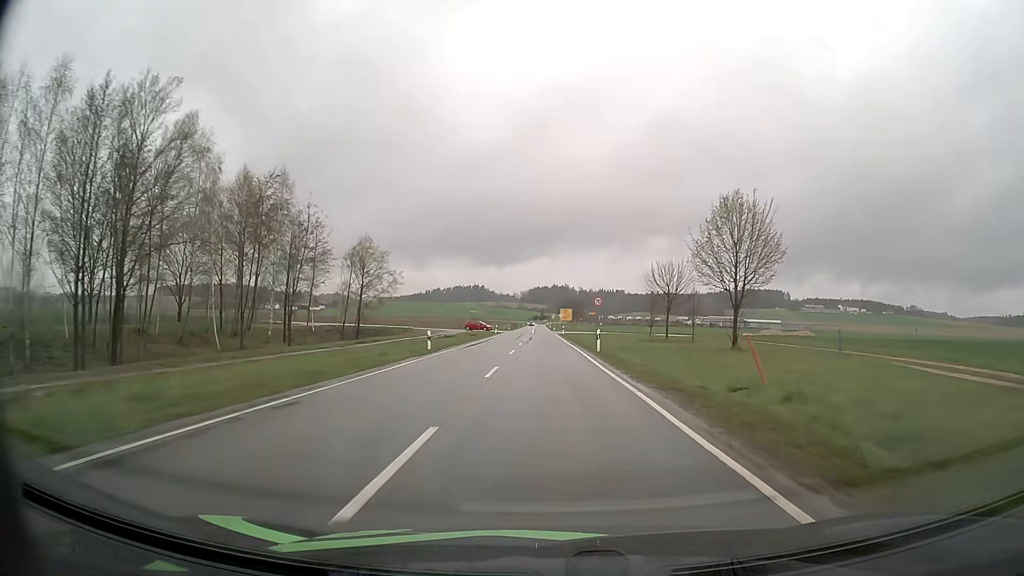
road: tertiary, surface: asphalt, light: Day
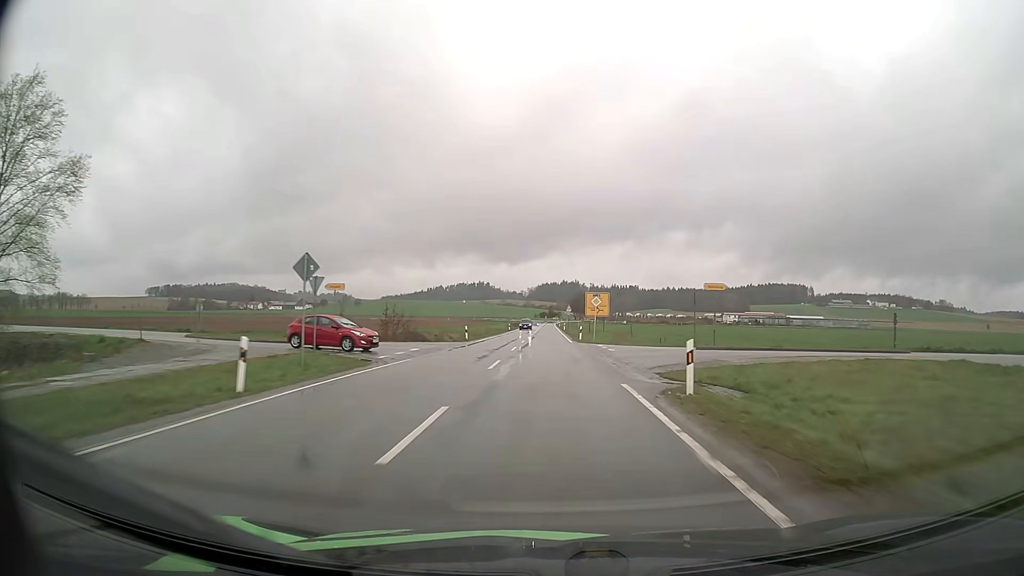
(-0.5, +71.0) m; -1°
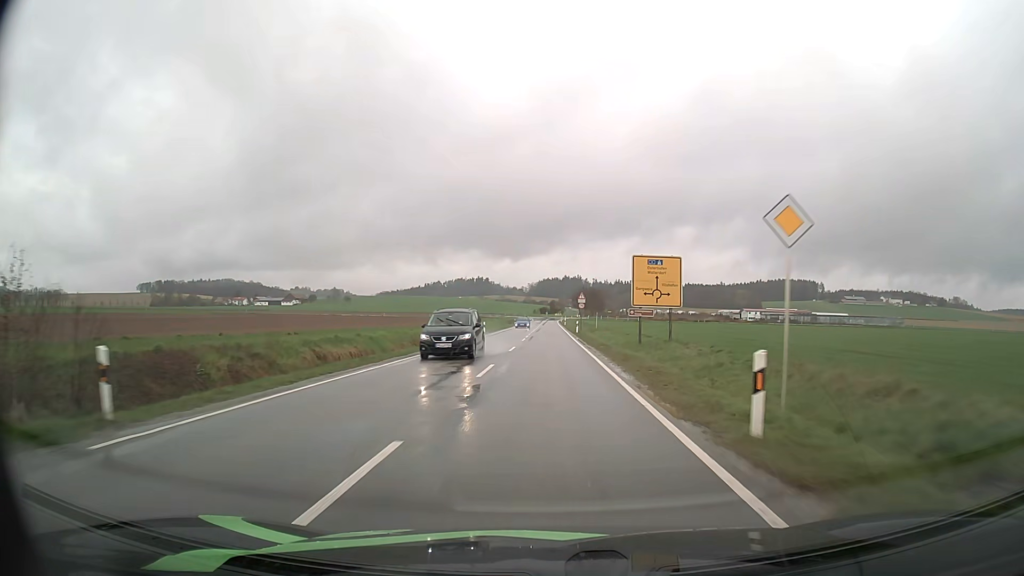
(0.0, +39.3) m; 0°
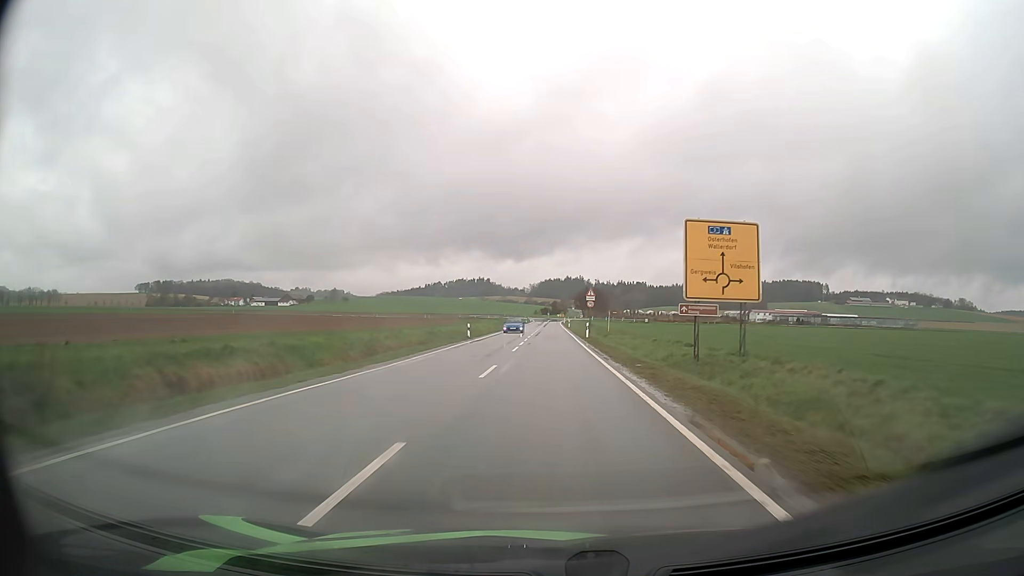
(0.0, +12.4) m; 0°
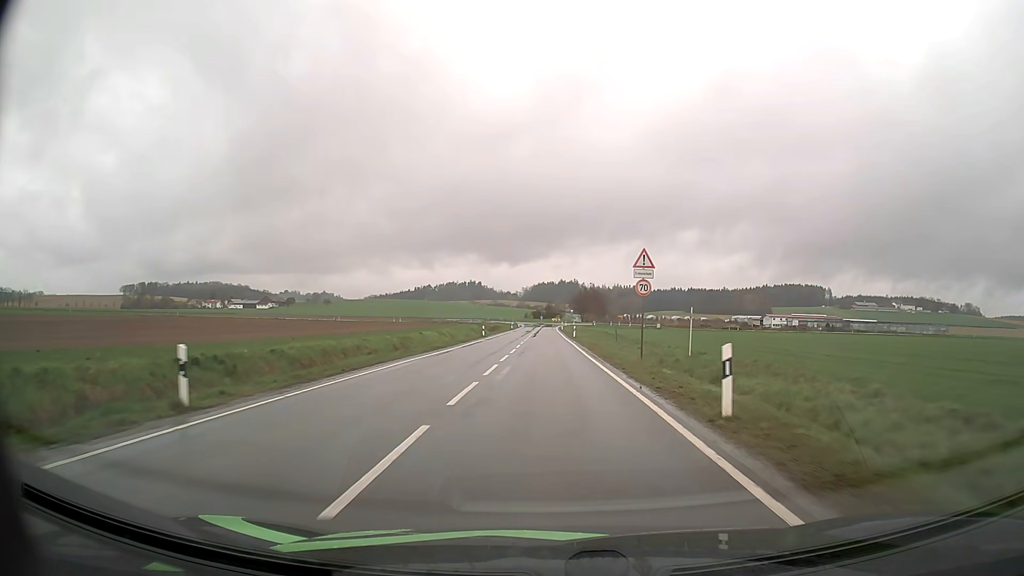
(0.0, +35.6) m; +1°
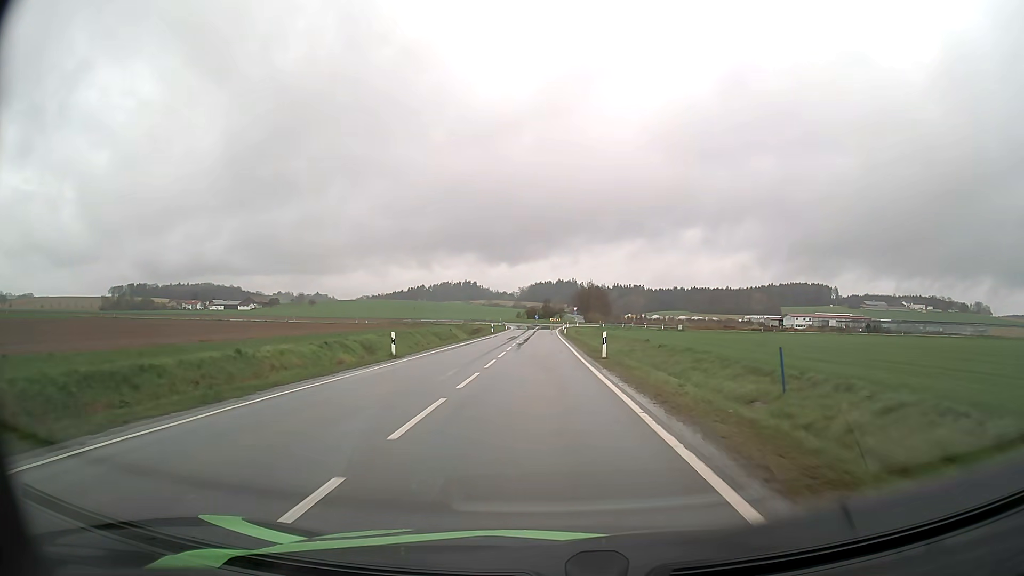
(+0.1, +33.7) m; 0°
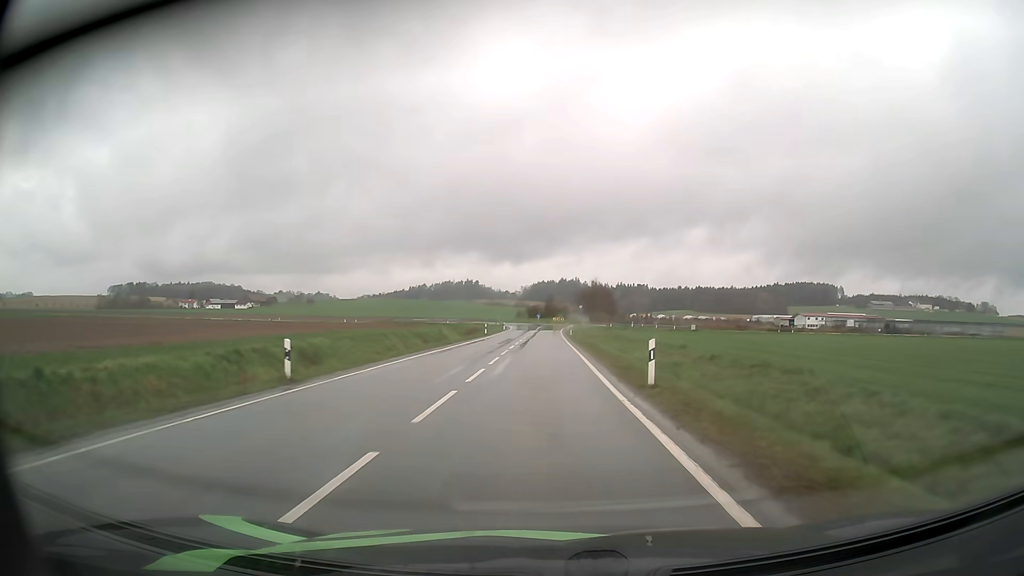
(0.0, +10.9) m; 0°
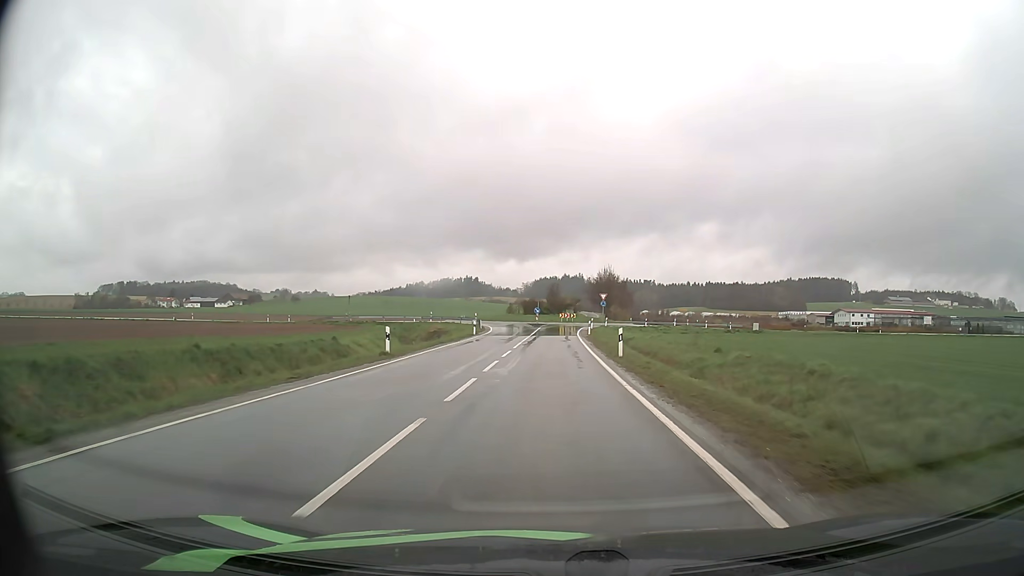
(-0.3, +40.8) m; 0°
(0, +10) (0, +20) (0, +30) (0, +40) (0, +50) (0, +60) (+1, +70) (+5, +79) (+10, +88) (+17, +95) m
